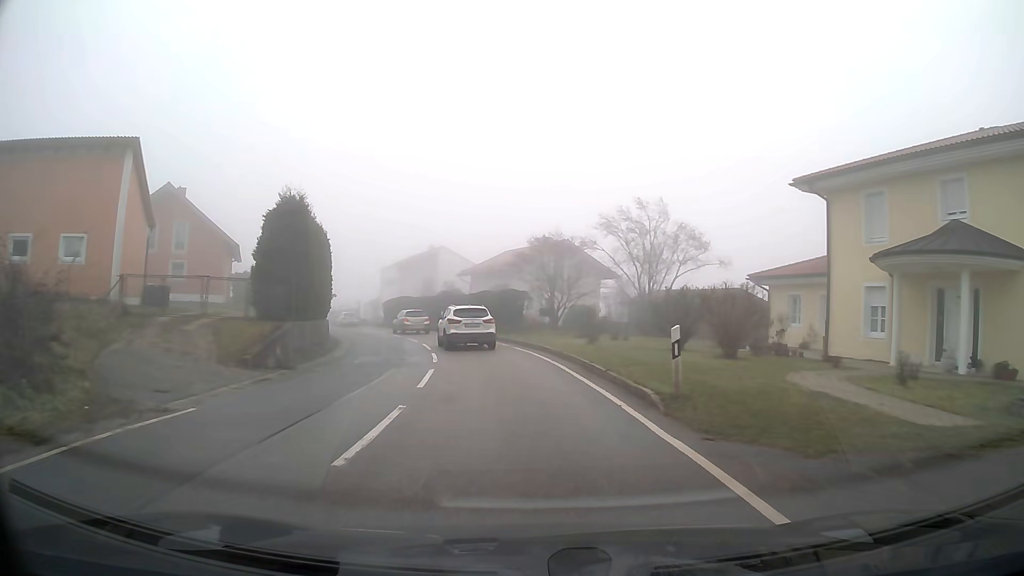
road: tertiary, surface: asphalt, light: Day
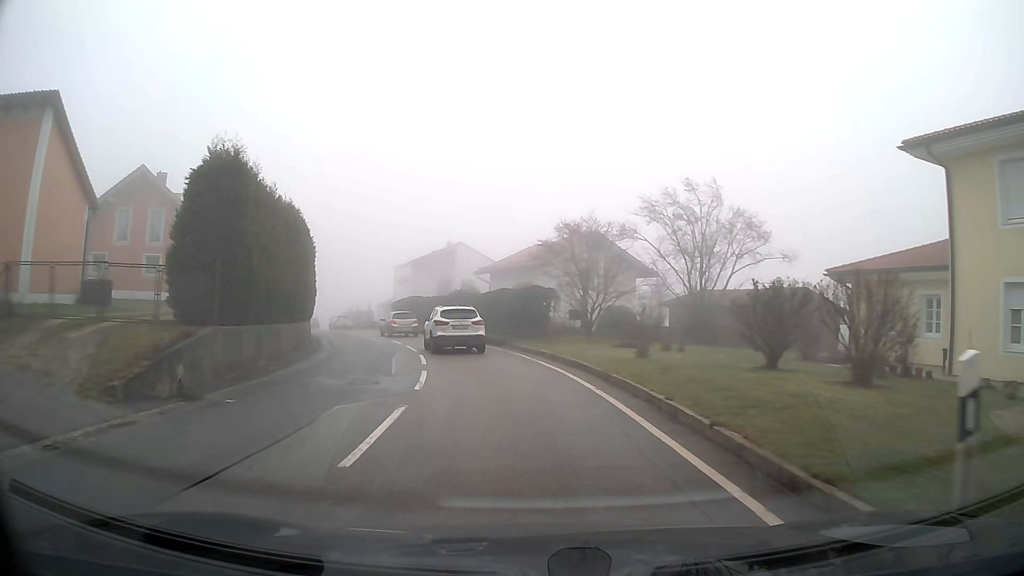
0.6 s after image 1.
(-0.1, +6.3) m; -2°
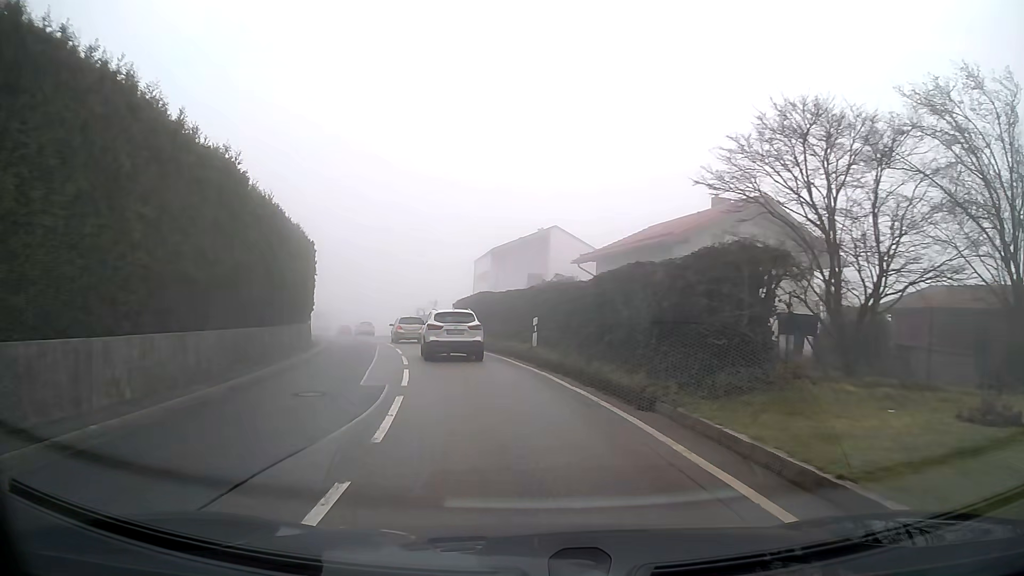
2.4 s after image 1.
(-1.2, +16.7) m; -9°
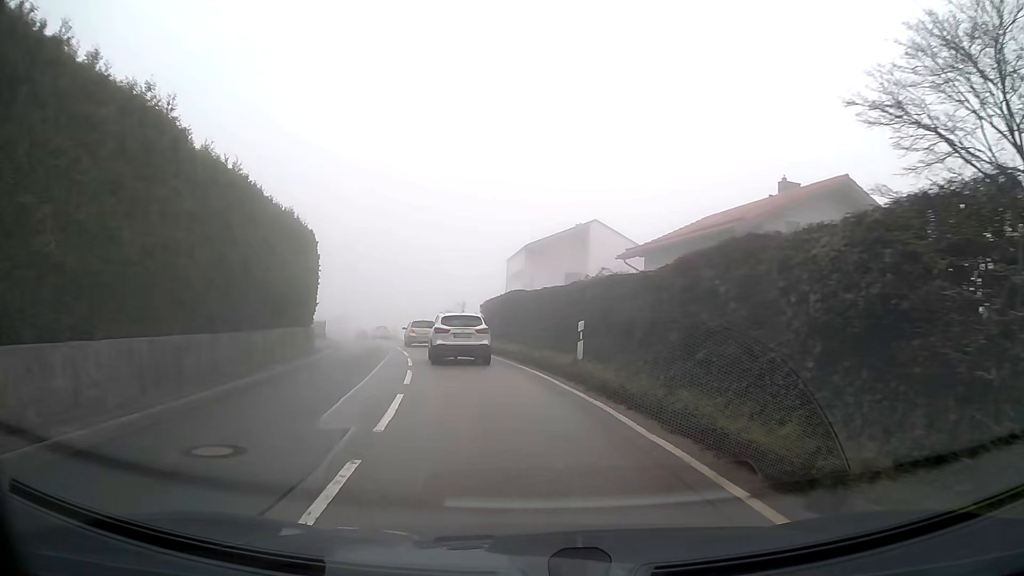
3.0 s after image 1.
(-0.1, +5.0) m; -3°
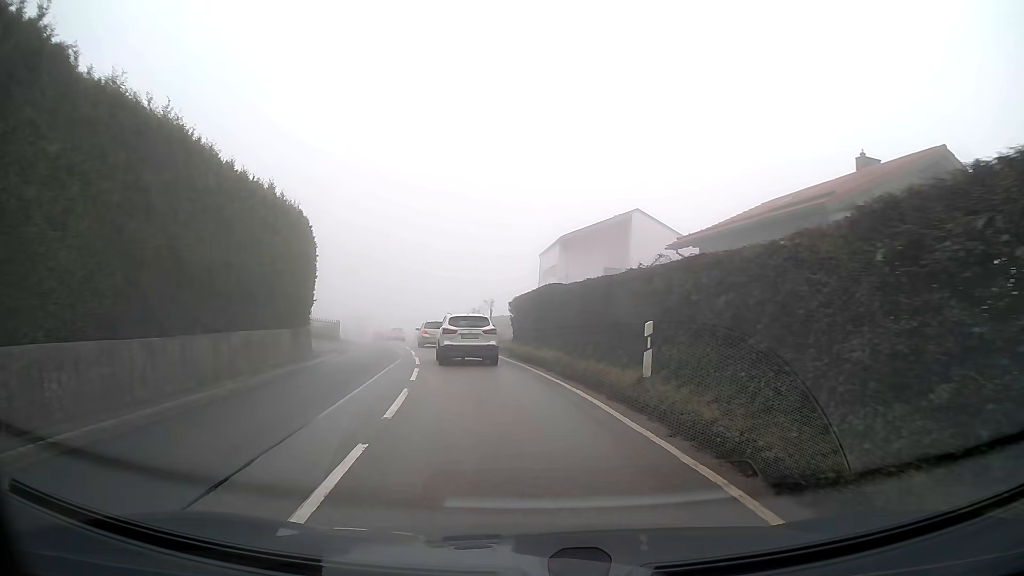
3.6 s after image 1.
(-0.1, +4.9) m; -3°
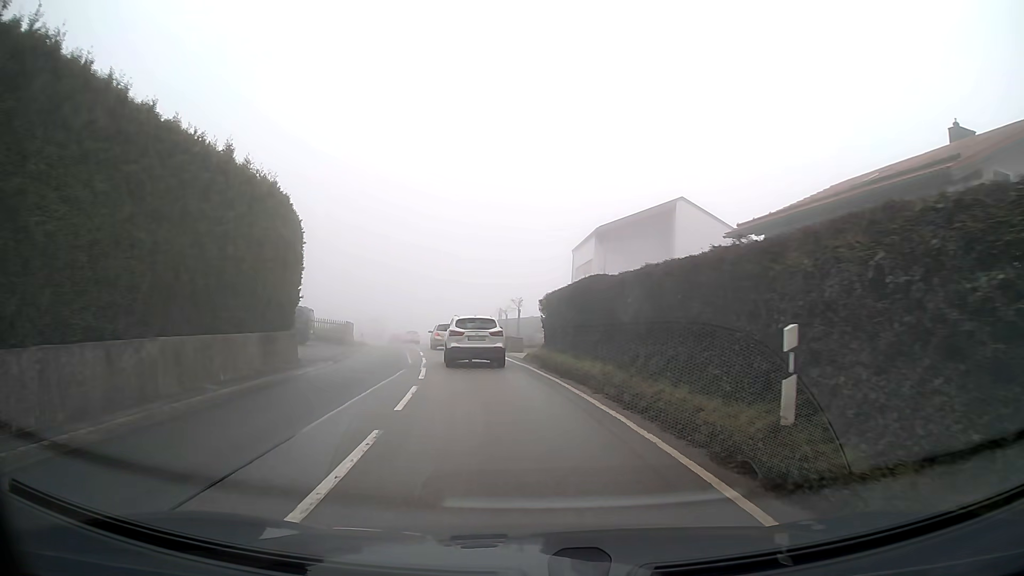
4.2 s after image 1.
(-0.1, +4.9) m; -2°
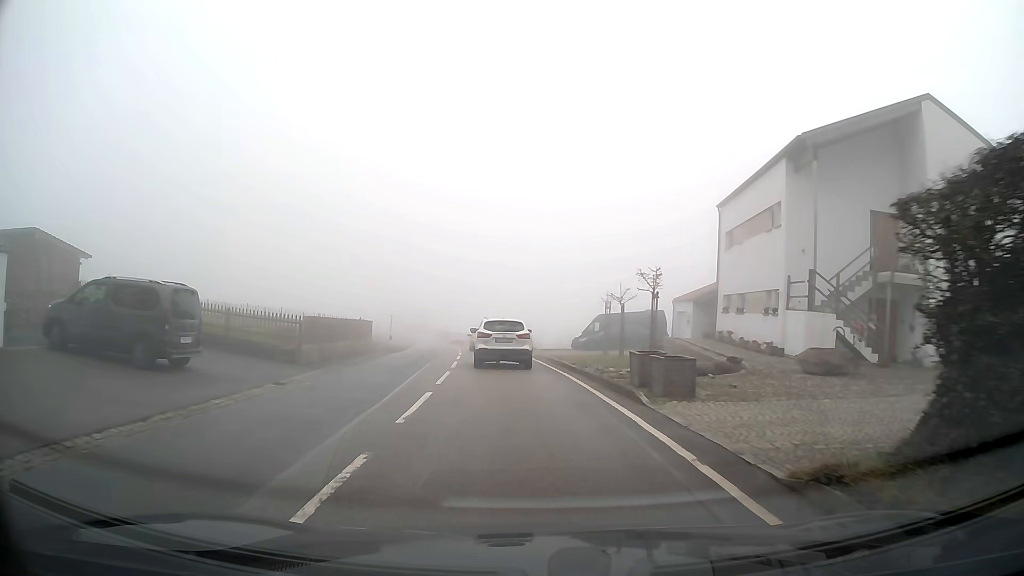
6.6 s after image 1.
(-1.4, +19.8) m; -7°
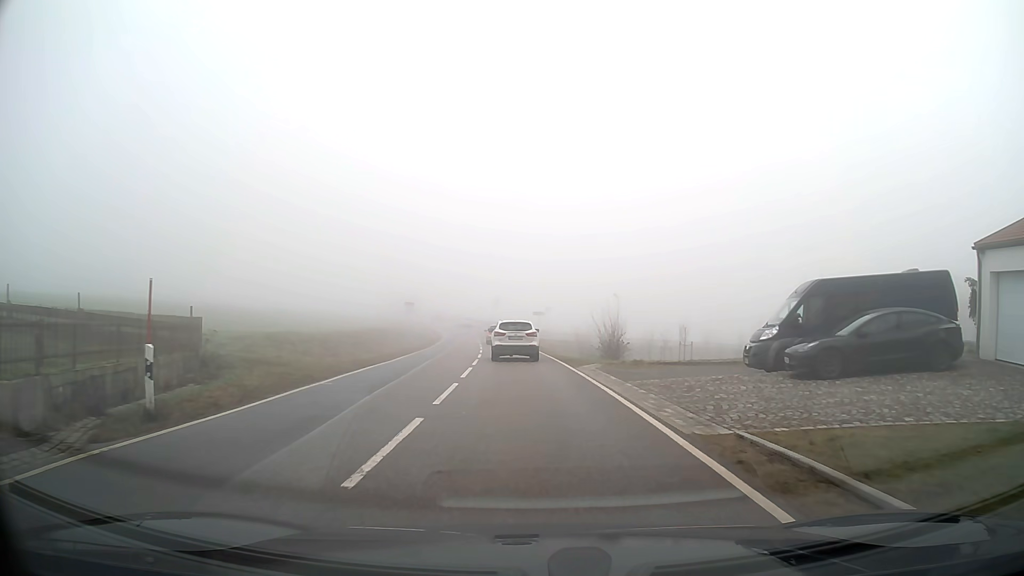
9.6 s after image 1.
(-1.3, +27.6) m; -5°
(0, +10) (0, +20) (-1, +30) (-1, +40) (-2, +50) (-3, +60) (-4, +70) (-6, +80) (-8, +89) (-11, +99) m
